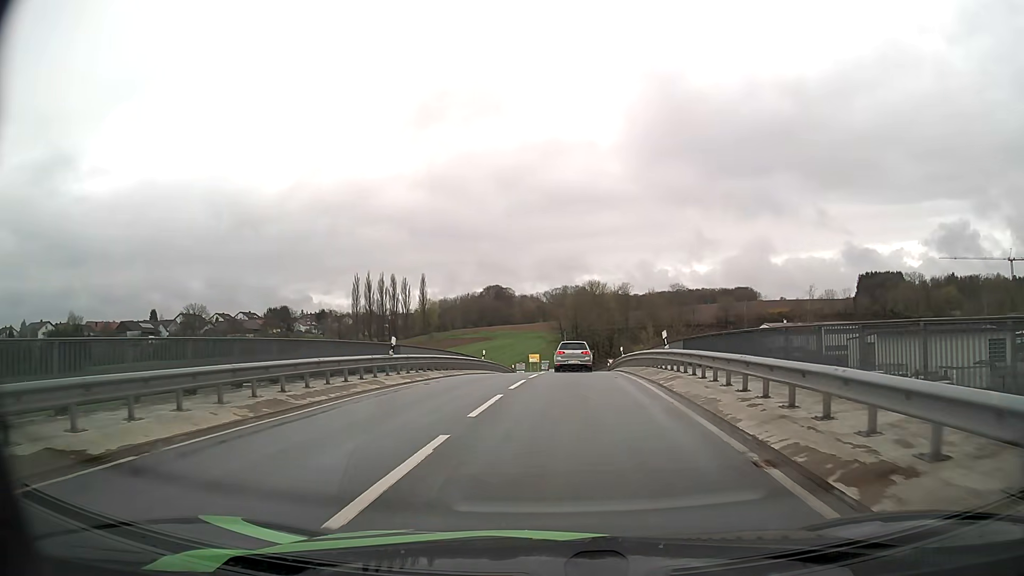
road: unclassified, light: Day
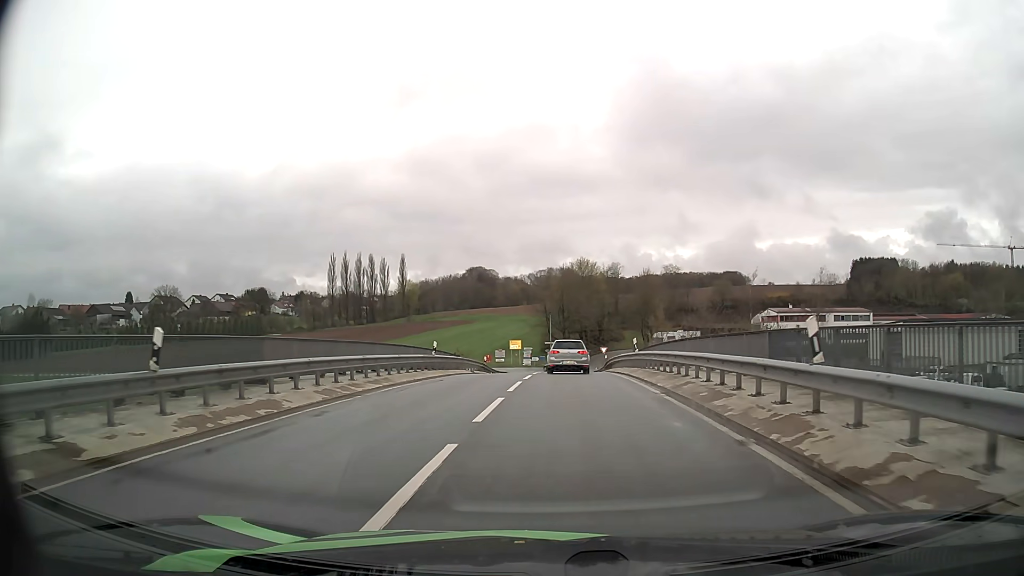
(+0.1, +12.6) m; +1°
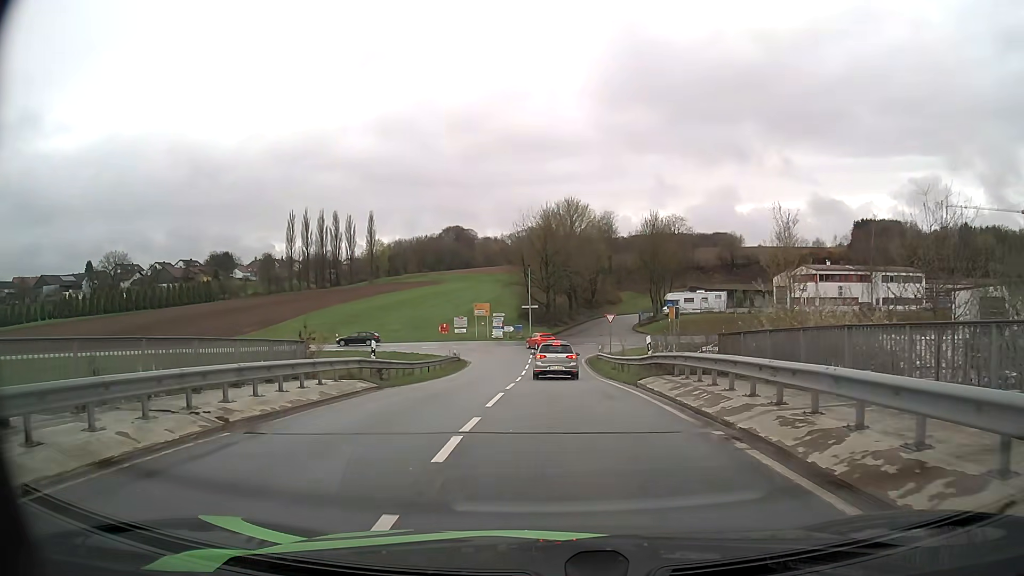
(+0.4, +26.9) m; +1°
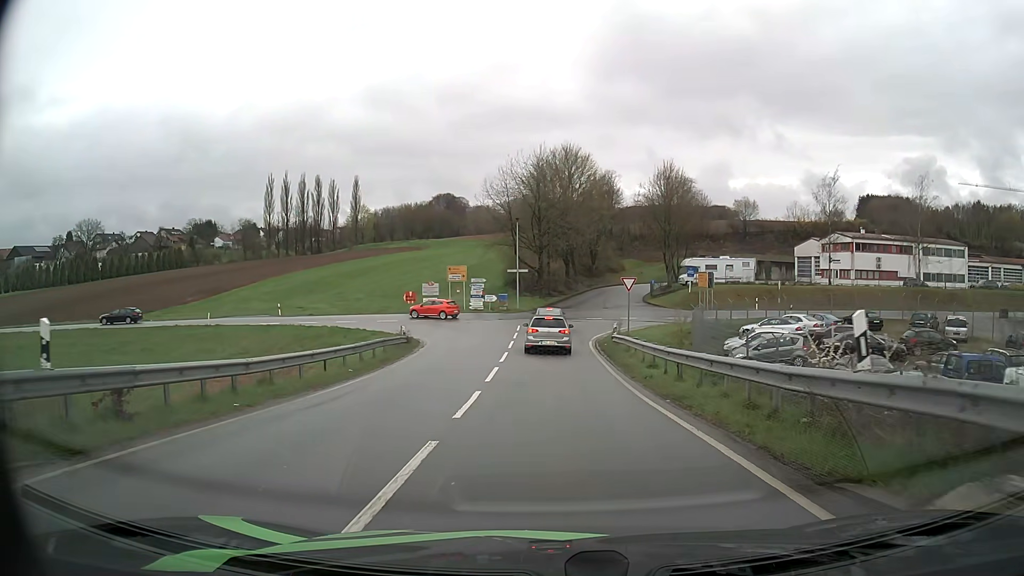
(0.0, +14.8) m; +1°
(0, +10) (0, +20) (0, +30) (0, +40) (-2, +50) (-11, +55) (-21, +55) (-31, +53) (-40, +51) (-50, +49) m
